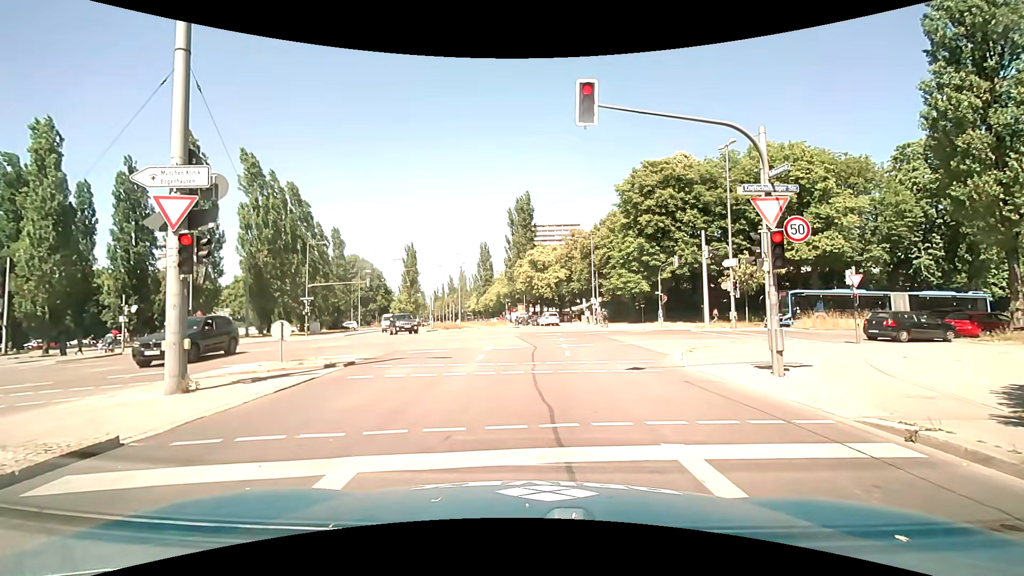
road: secondary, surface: asphalt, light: Day
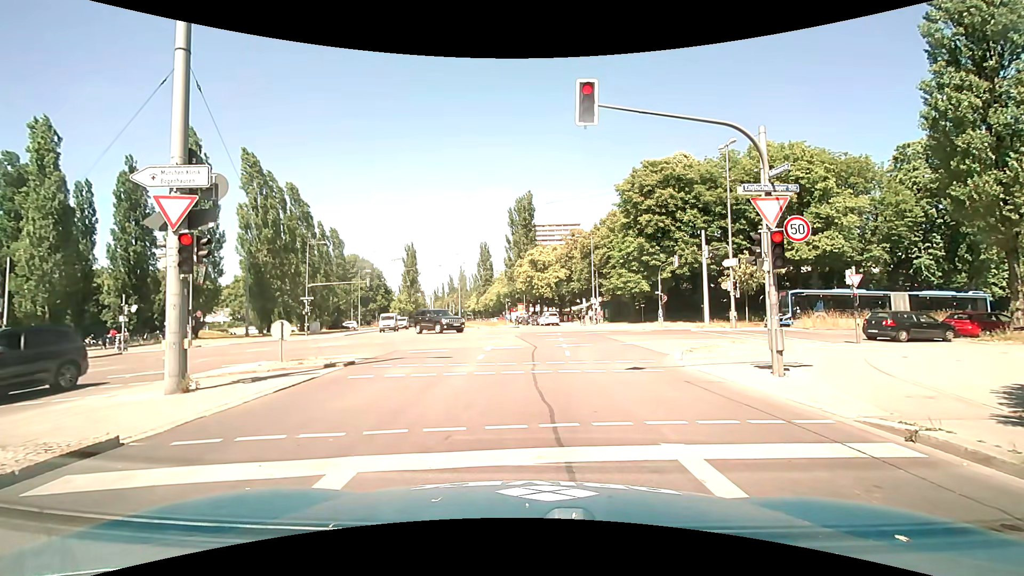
(0.0, 0.0) m; 0°
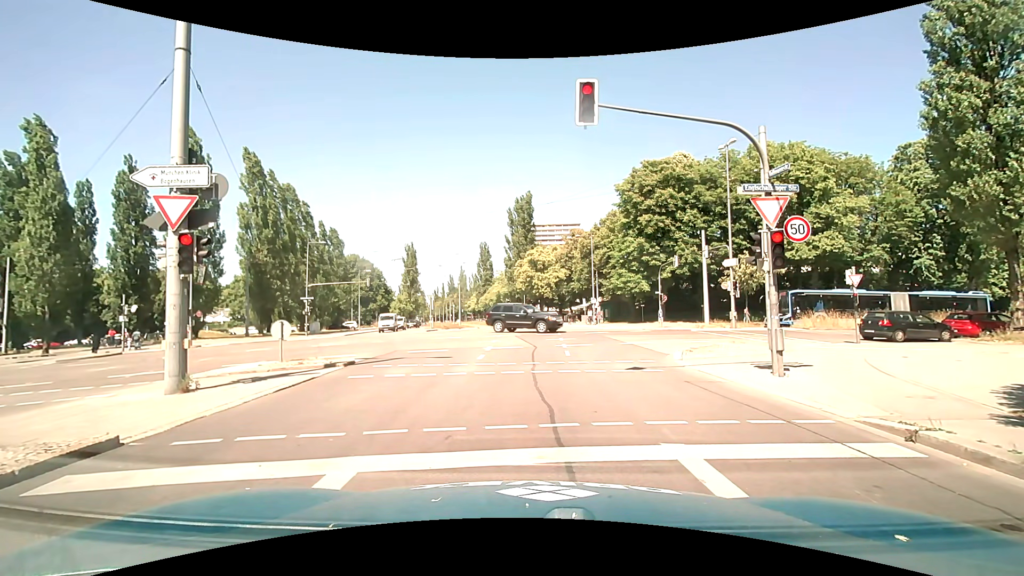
(0.0, 0.0) m; 0°
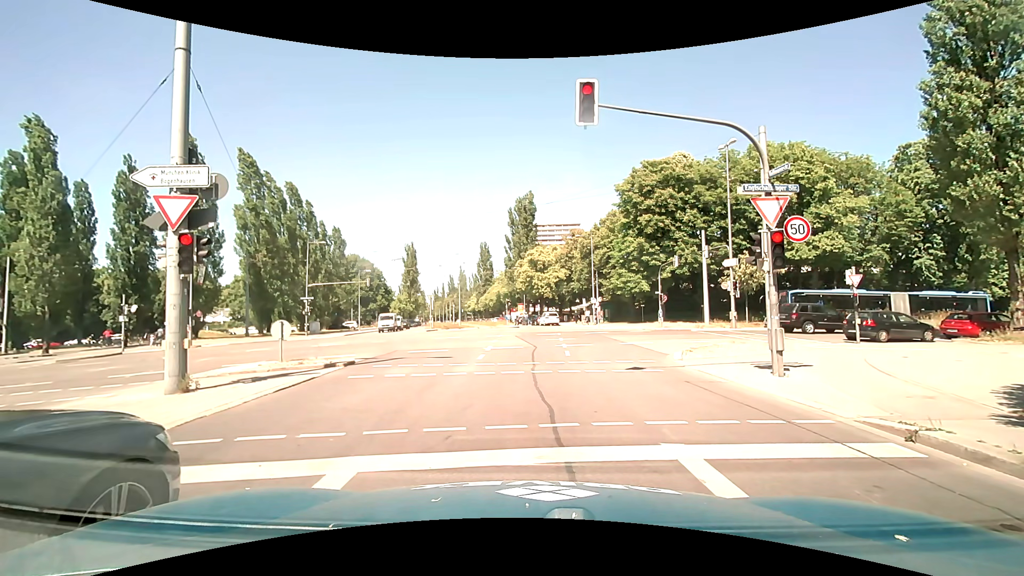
(0.0, 0.0) m; 0°
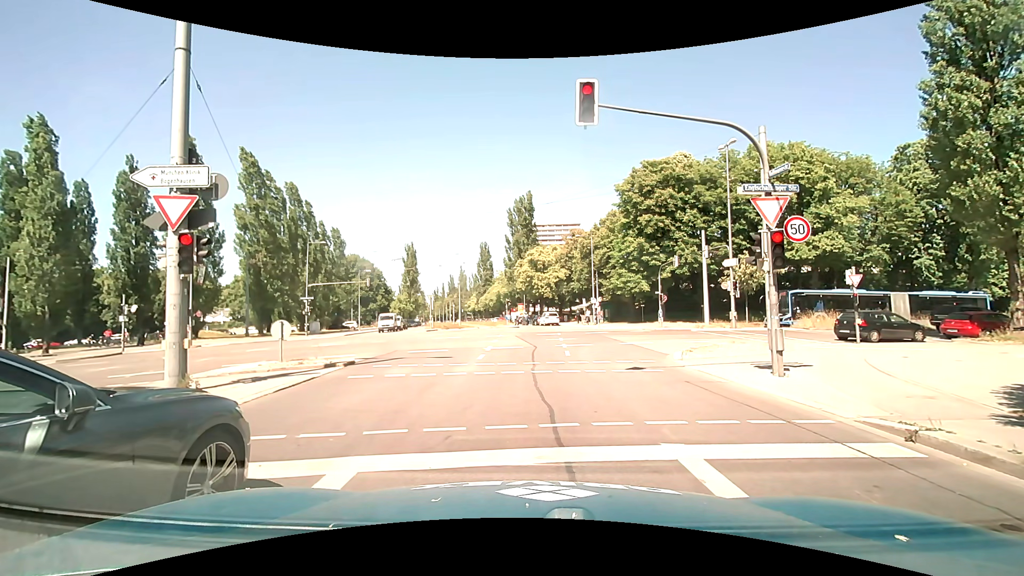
(0.0, 0.0) m; 0°
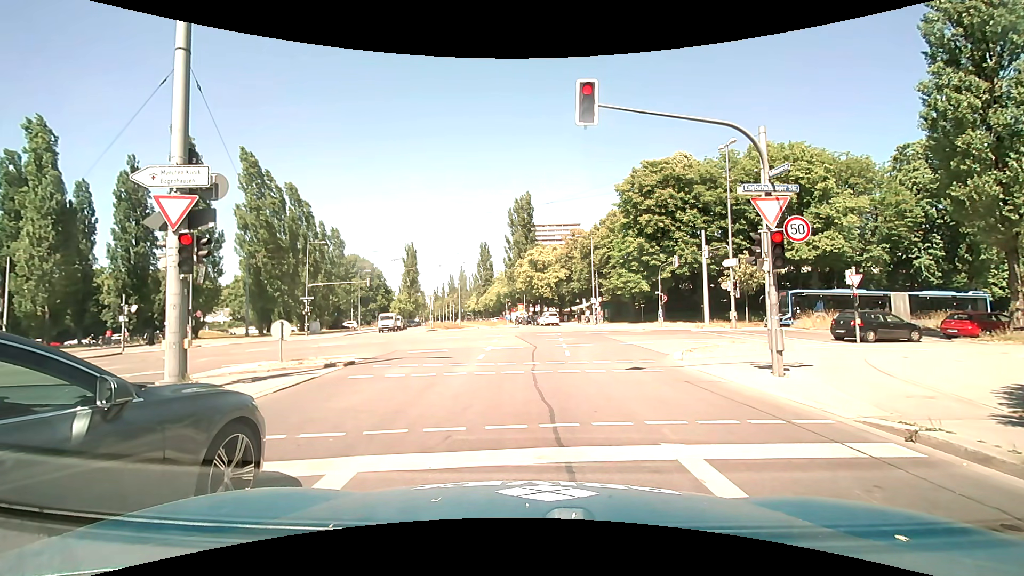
(0.0, 0.0) m; 0°
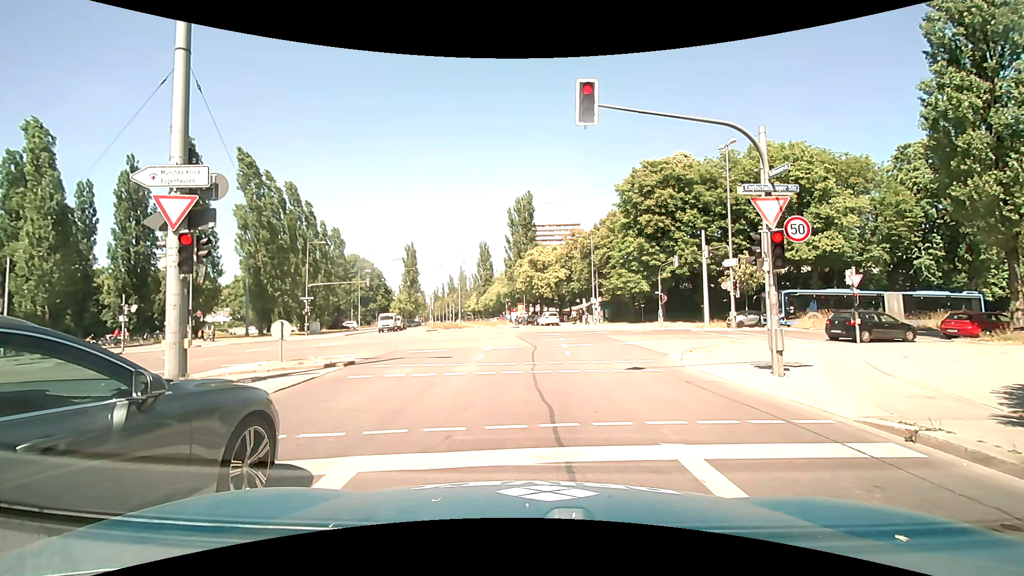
(0.0, 0.0) m; 0°
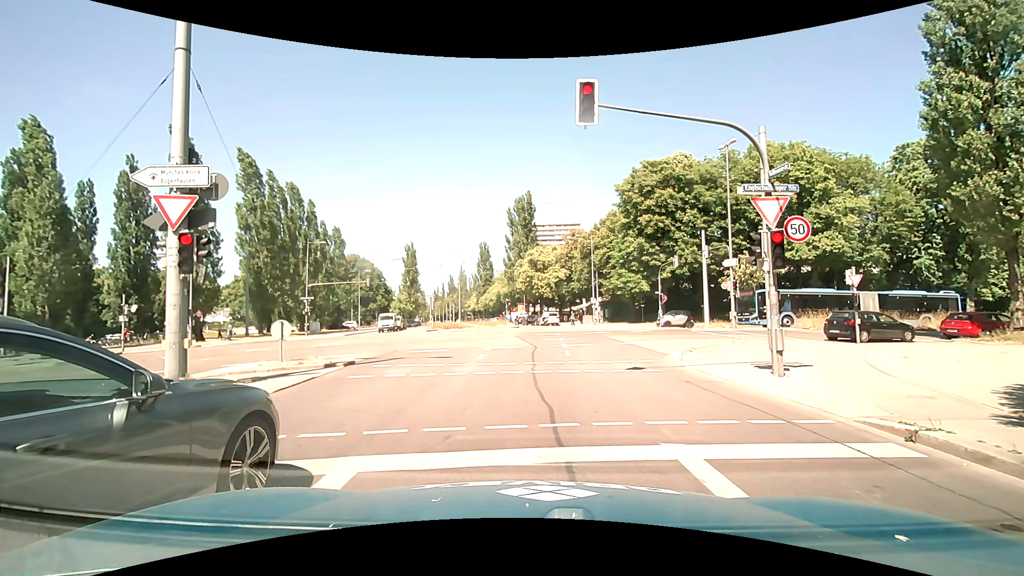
(0.0, 0.0) m; 0°
(0, +10) (0, +20) (0, +30) (0, +40) (+1, +50) (0, +60) (-2, +70) (-3, +80) (-5, +90) (-7, +99) m
